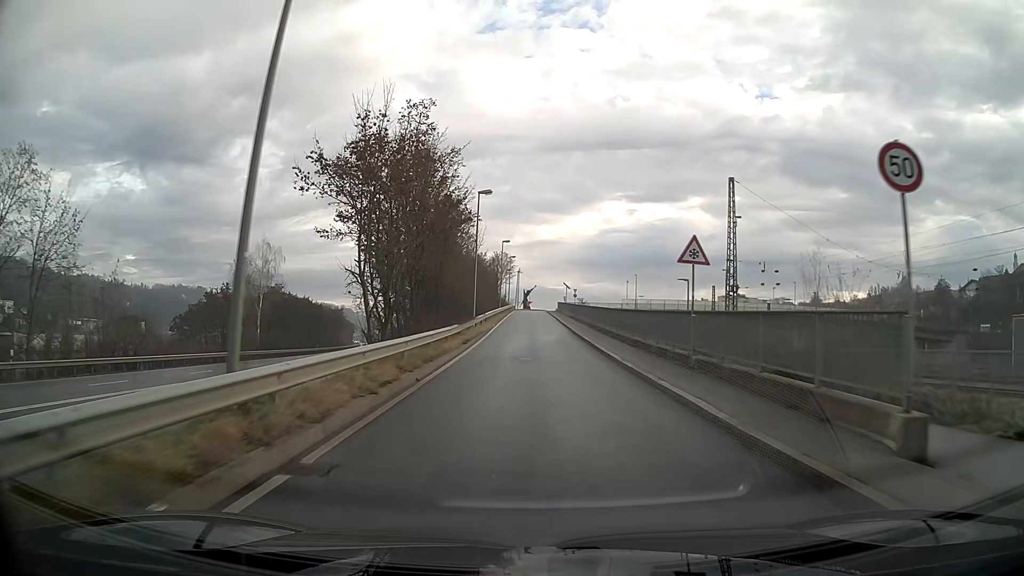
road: unclassified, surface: asphalt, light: Day
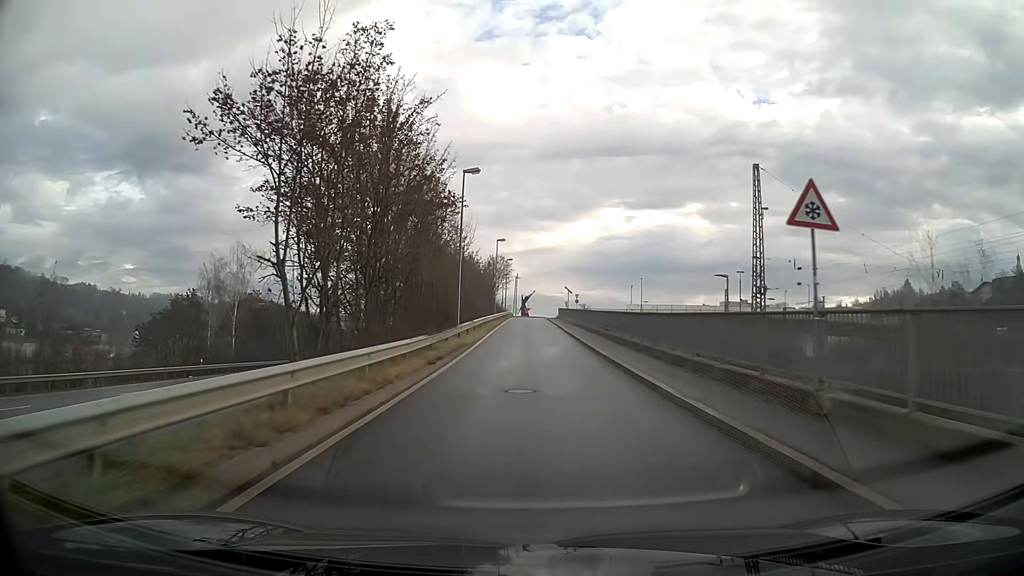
(0.0, +7.5) m; 0°
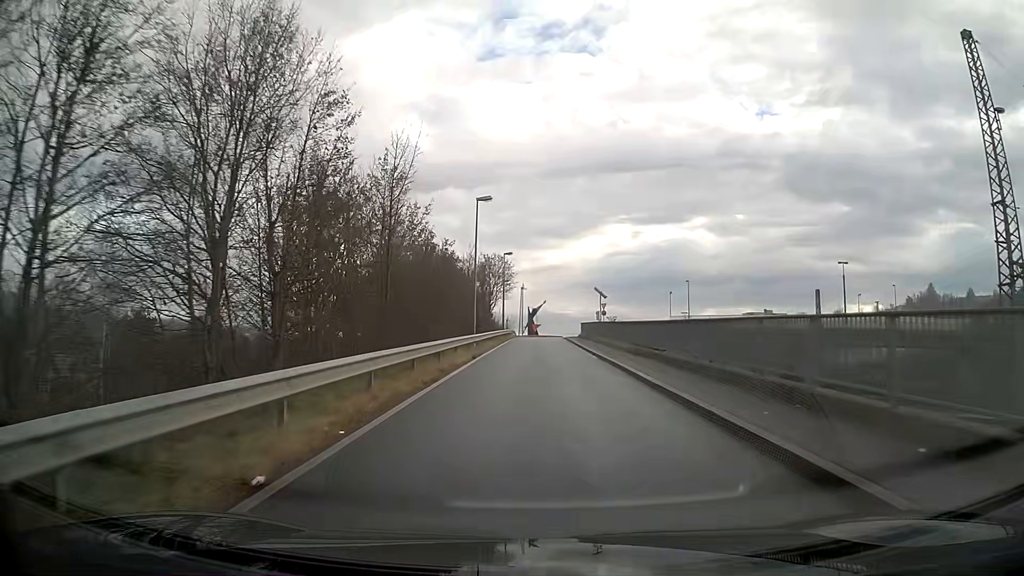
(-0.2, +28.8) m; 0°
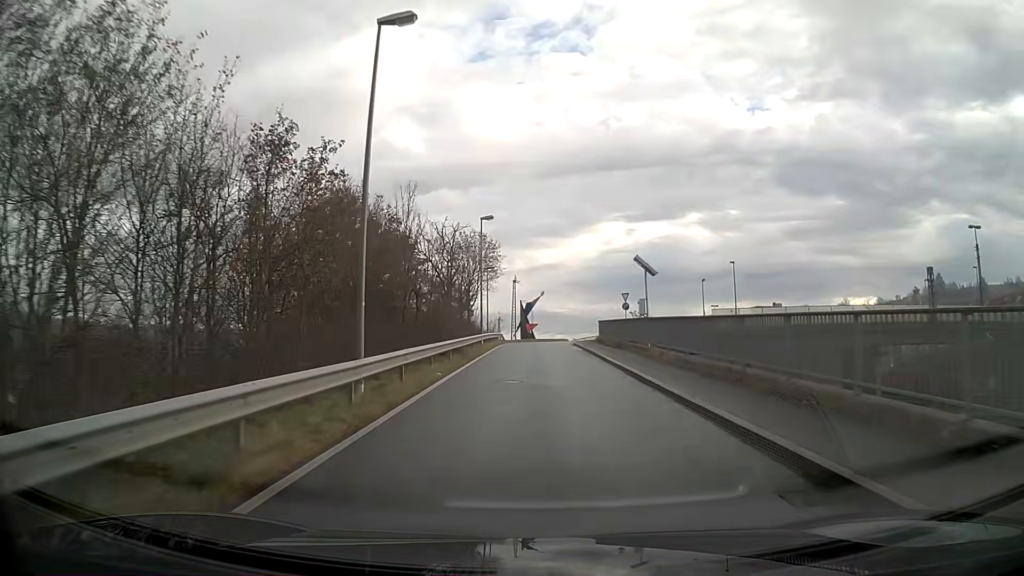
(0.0, +21.5) m; 0°
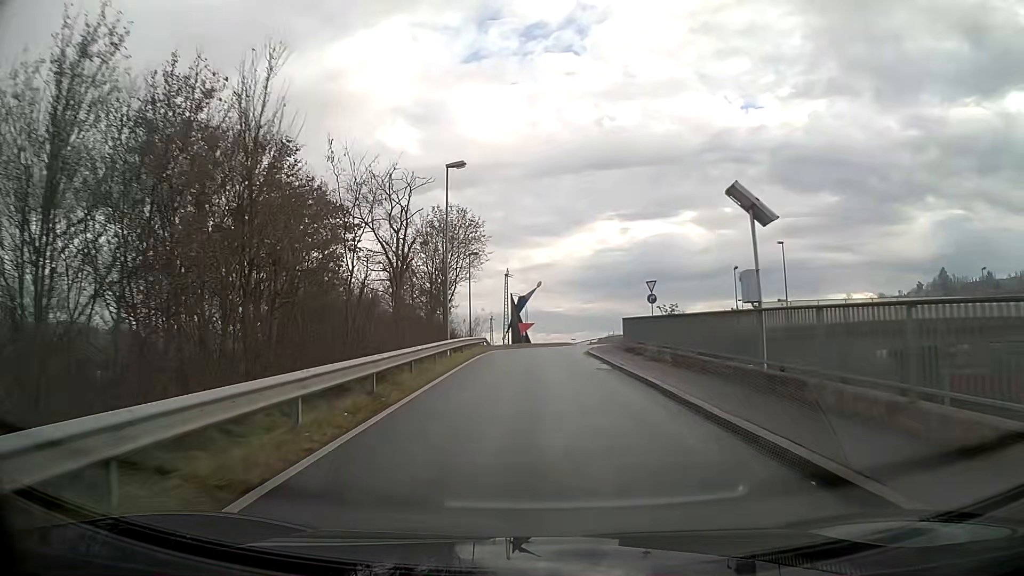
(0.0, +14.1) m; 0°
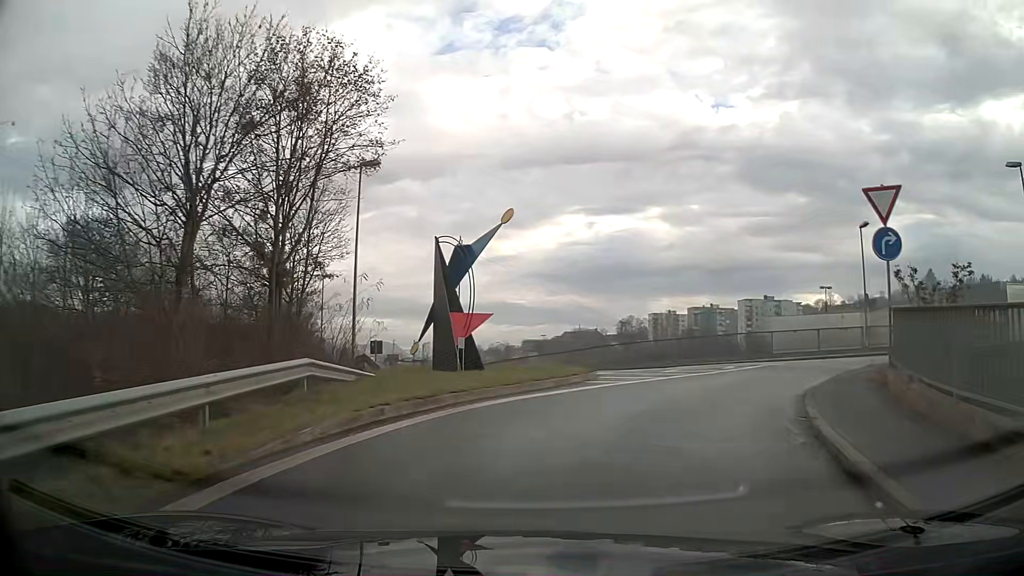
(+0.3, +28.9) m; +6°
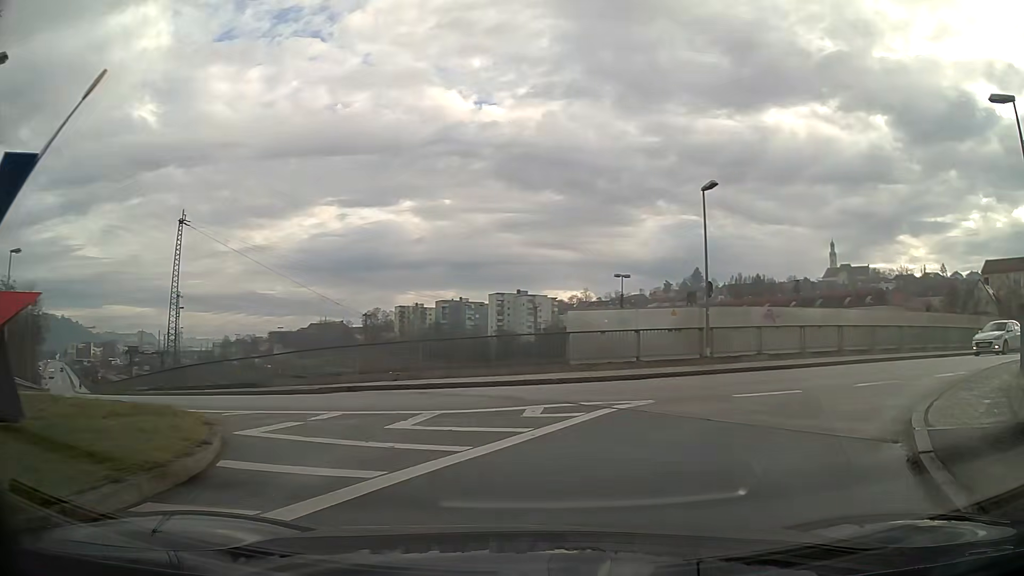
(+1.7, +10.4) m; +22°
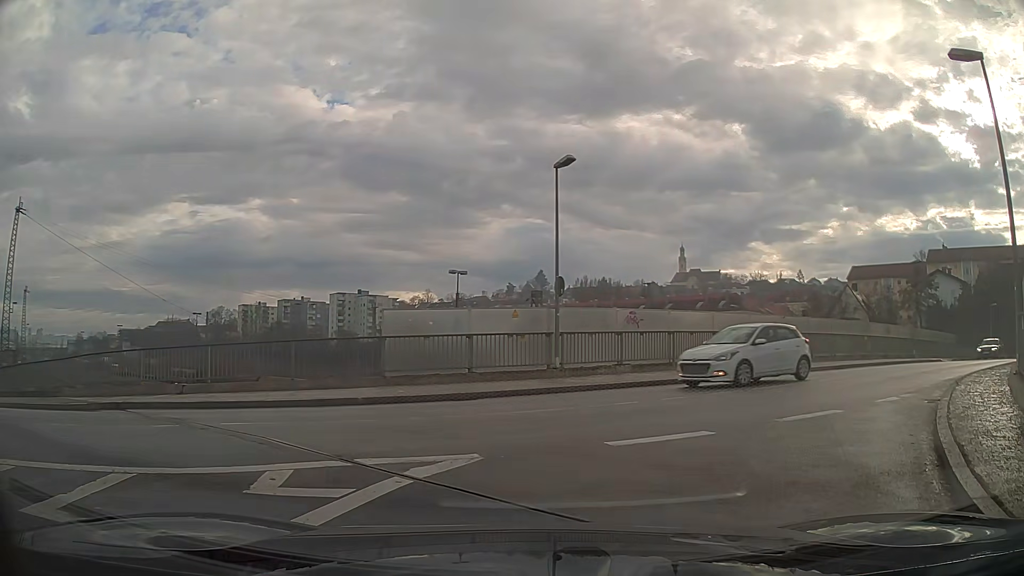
(+0.5, +4.2) m; +13°
(+3, +9) (+9, +17) (+17, +23) (+25, +30) (+32, +36) (+40, +43) (+48, +49) (+55, +55) (+64, +61) (+69, +69) m
